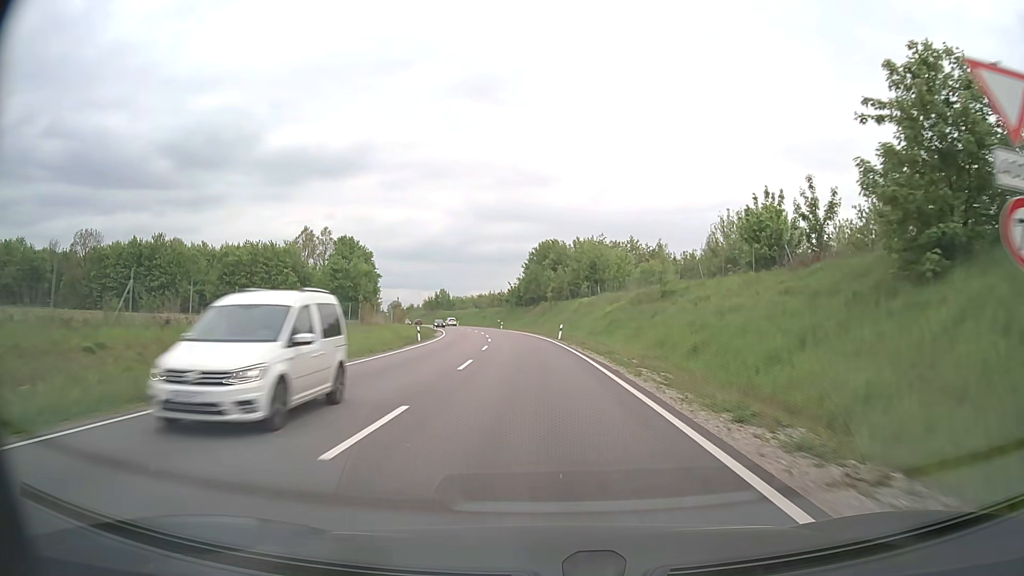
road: primary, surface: asphalt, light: Day
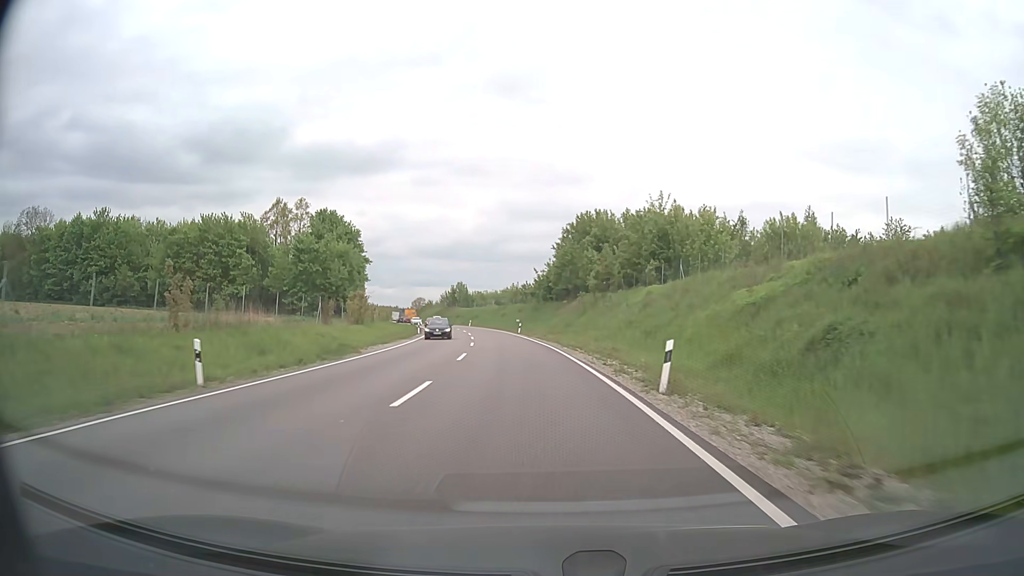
(-0.6, +32.4) m; -3°
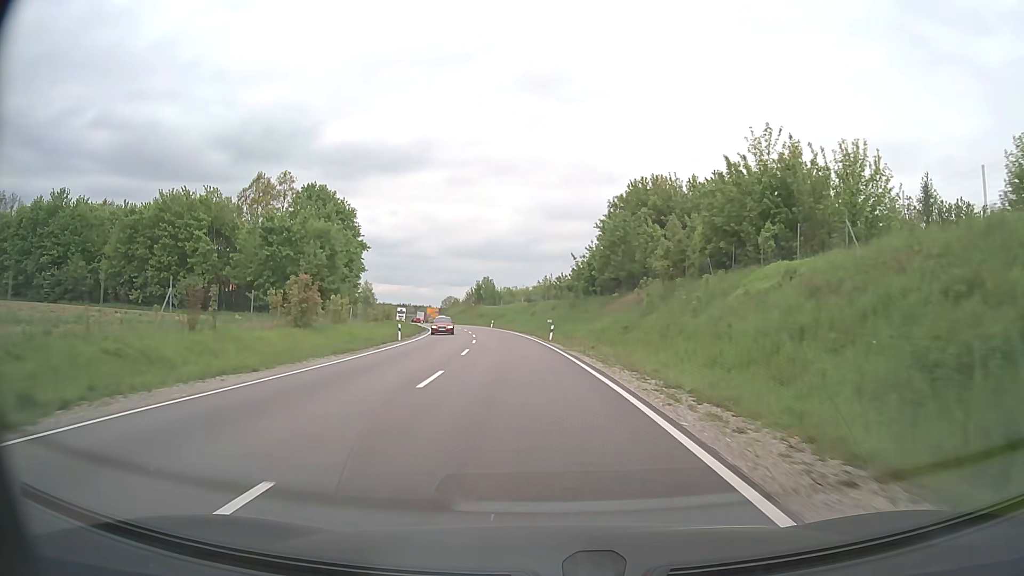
(-0.6, +21.5) m; -3°
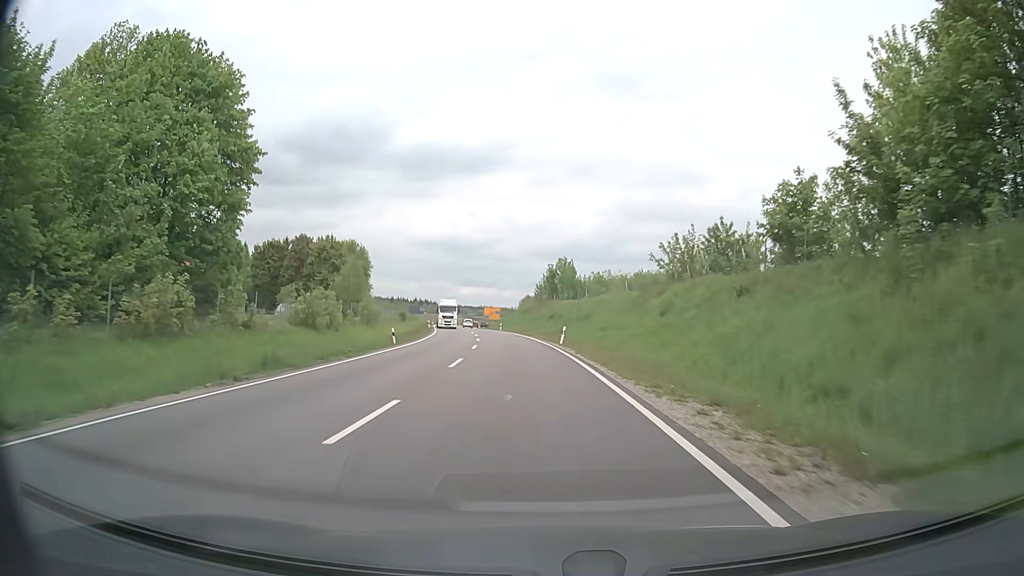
(-3.3, +54.5) m; -7°
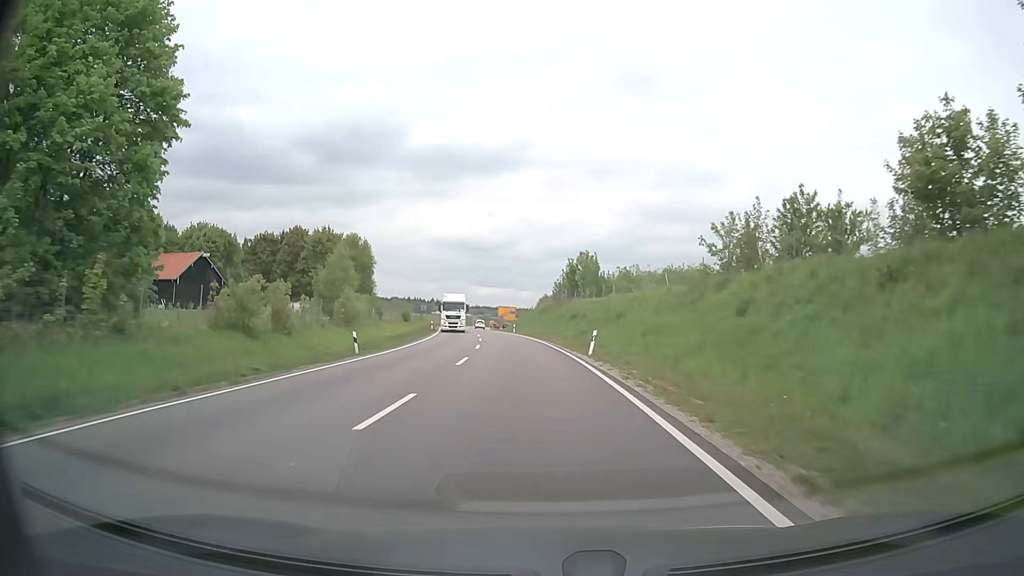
(-0.2, +11.2) m; -2°
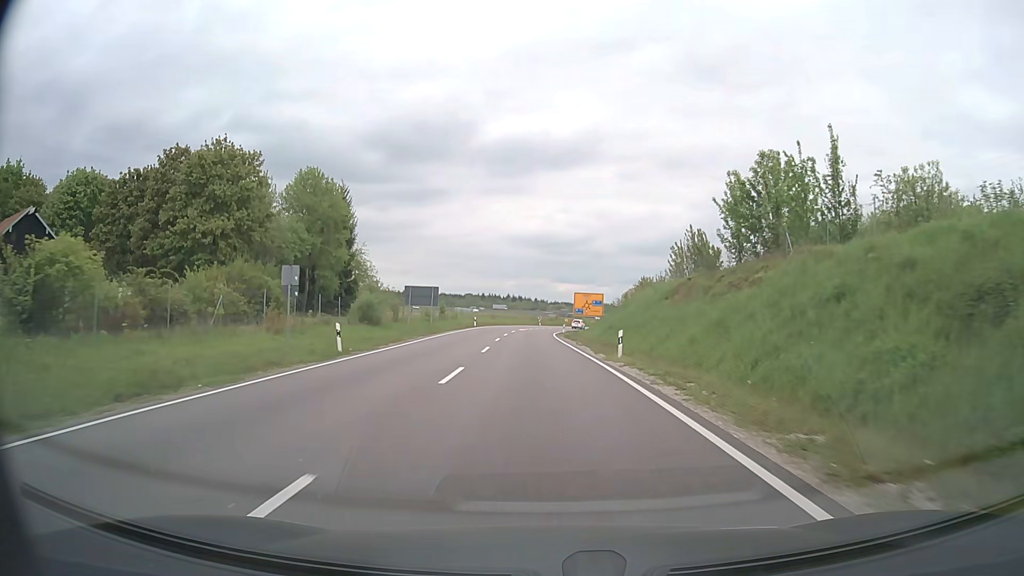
(-3.3, +55.1) m; -7°
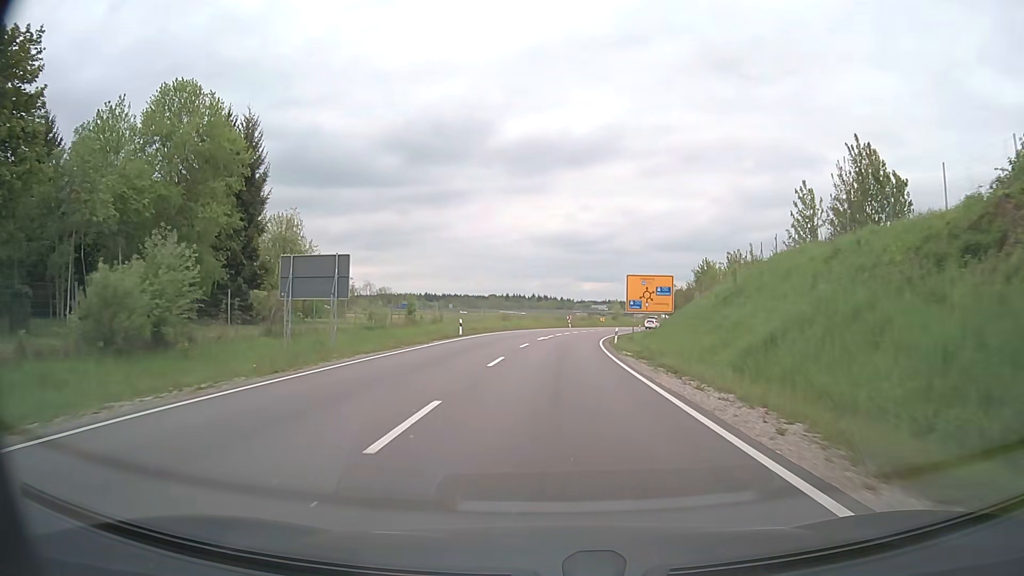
(-0.7, +30.9) m; -2°
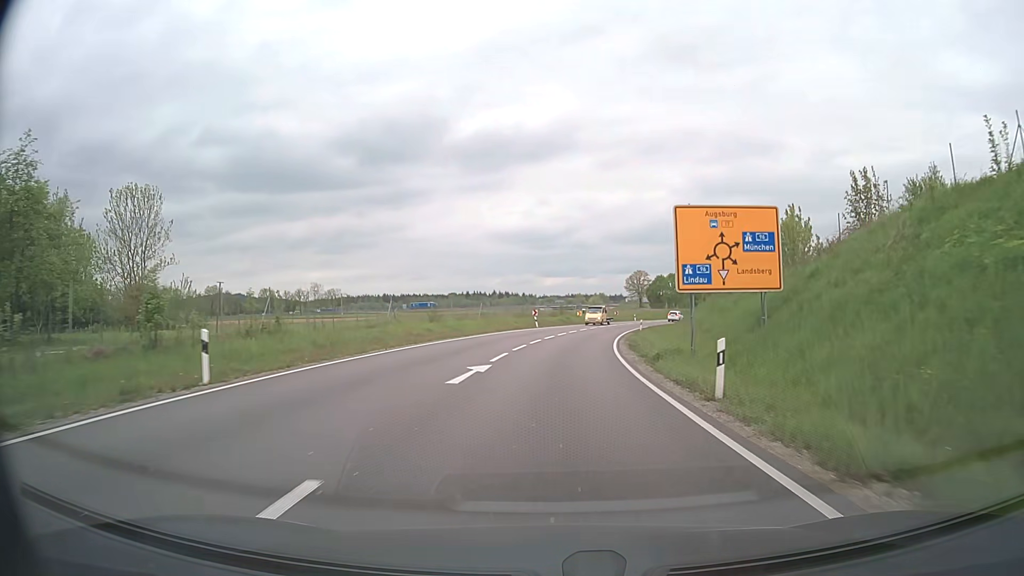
(+0.5, +29.2) m; +3°
(0, +10) (+1, +20) (+1, +30) (+2, +40) (+4, +50) (+5, +60) (+7, +70) (+10, +79) (+12, +89) (+16, +98) m
